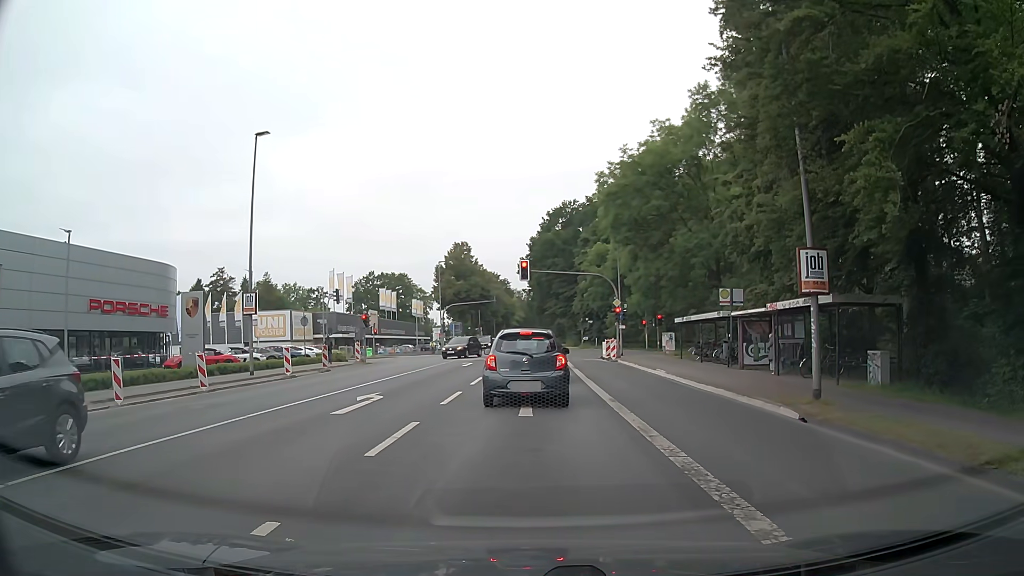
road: secondary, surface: asphalt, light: Day
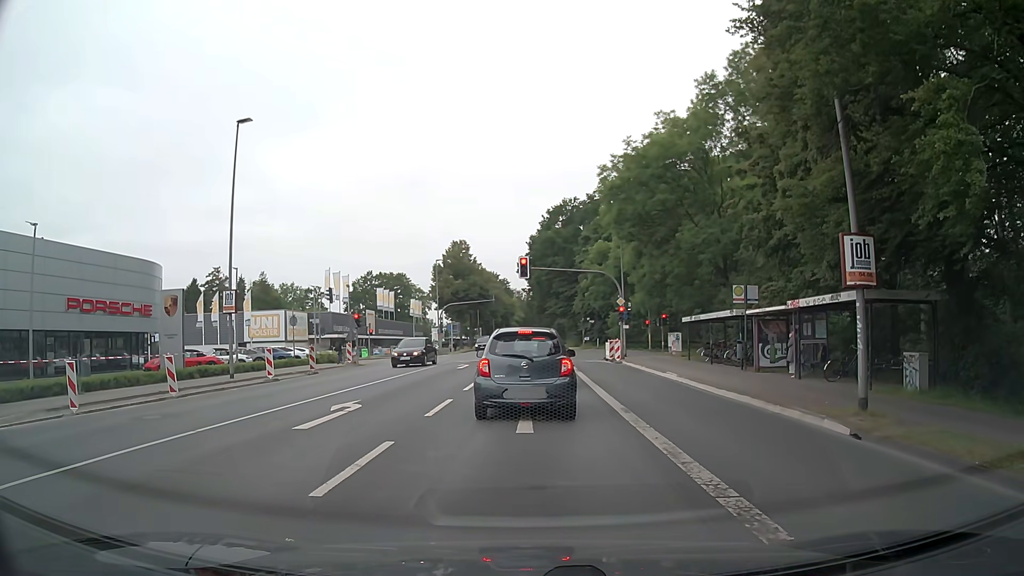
(0.0, +2.0) m; +1°
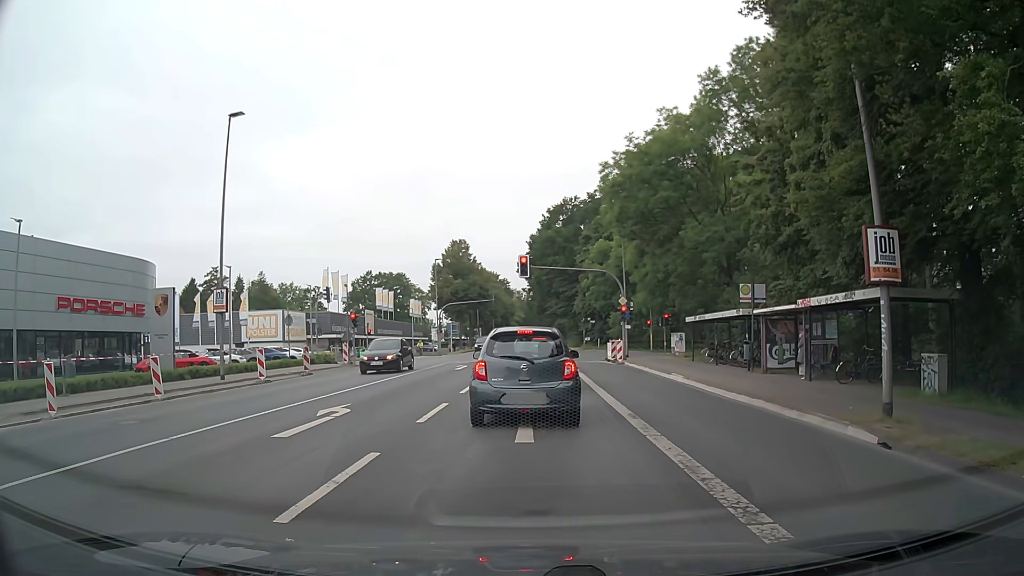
(0.0, +0.8) m; -1°
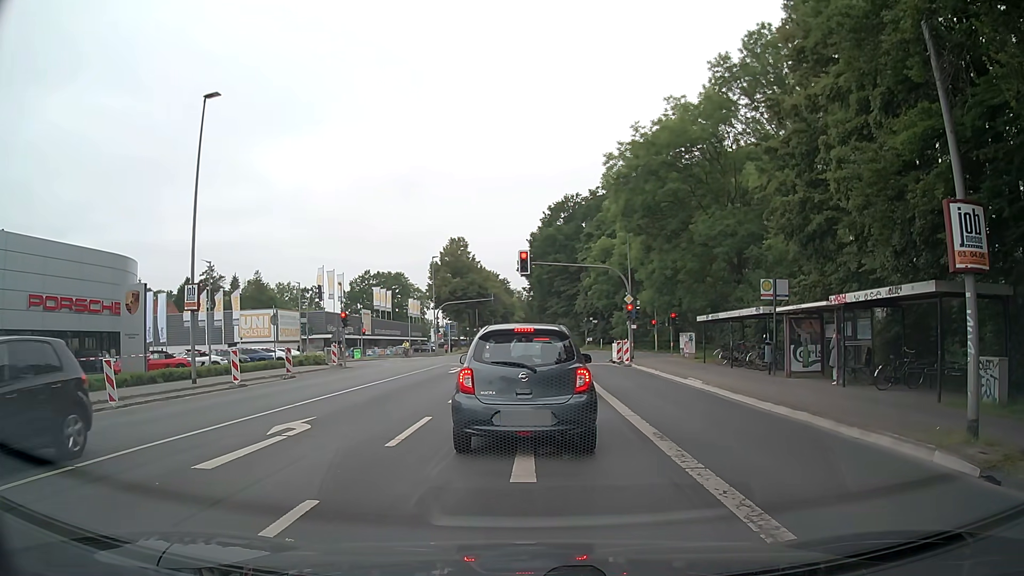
(0.0, +2.3) m; 0°
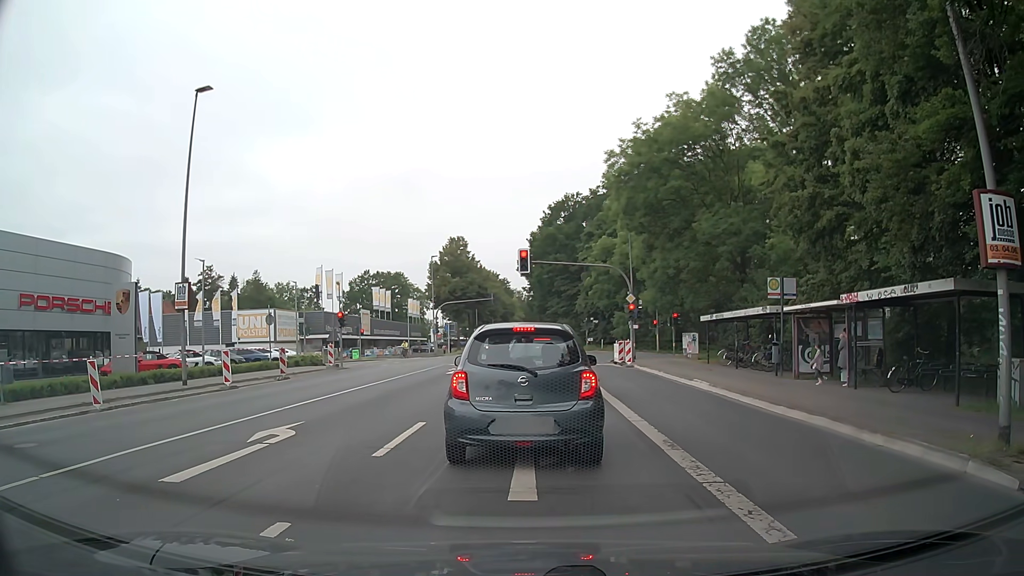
(0.0, +0.7) m; 0°
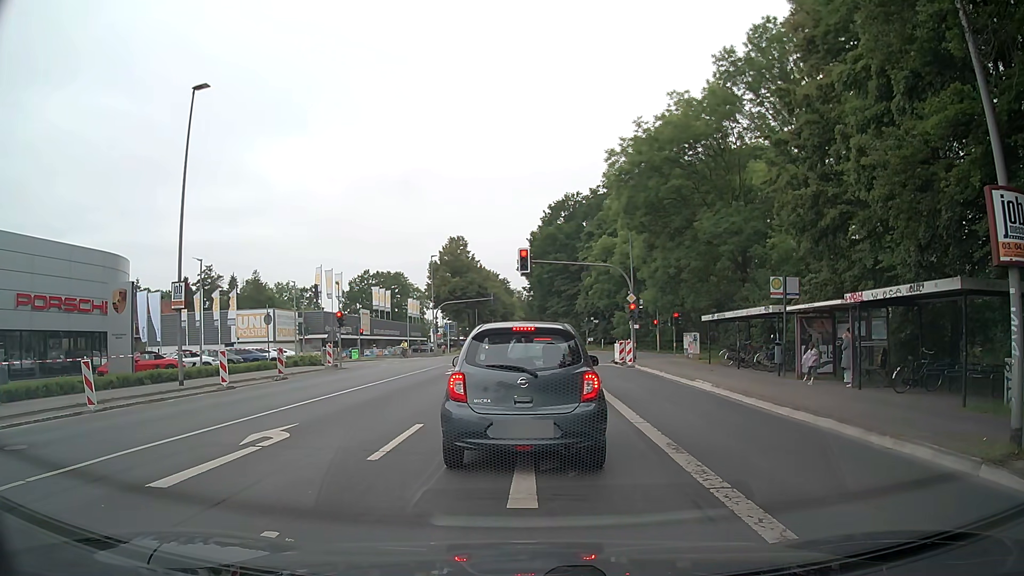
(0.0, +0.2) m; 0°
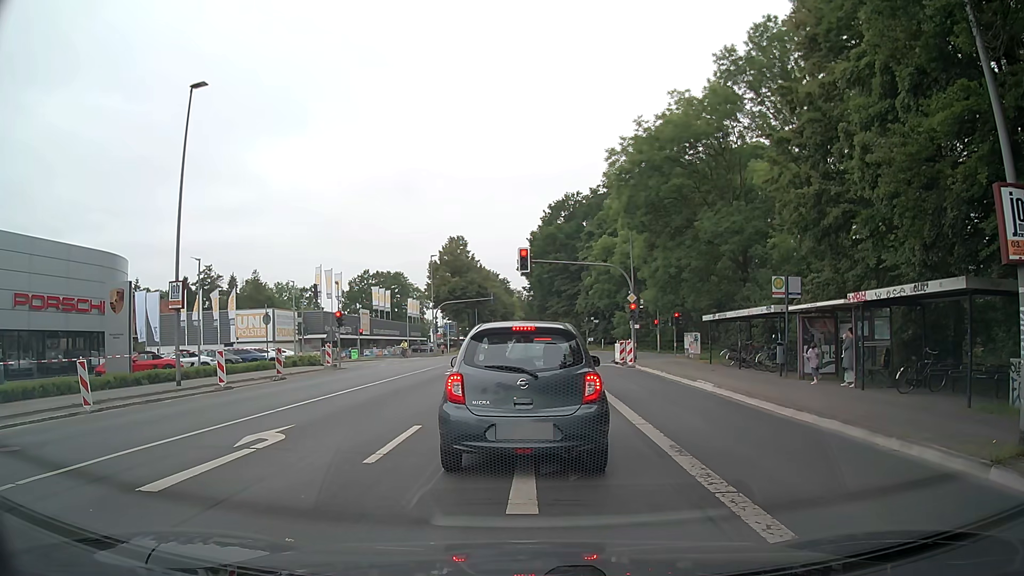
(0.0, +0.2) m; 0°
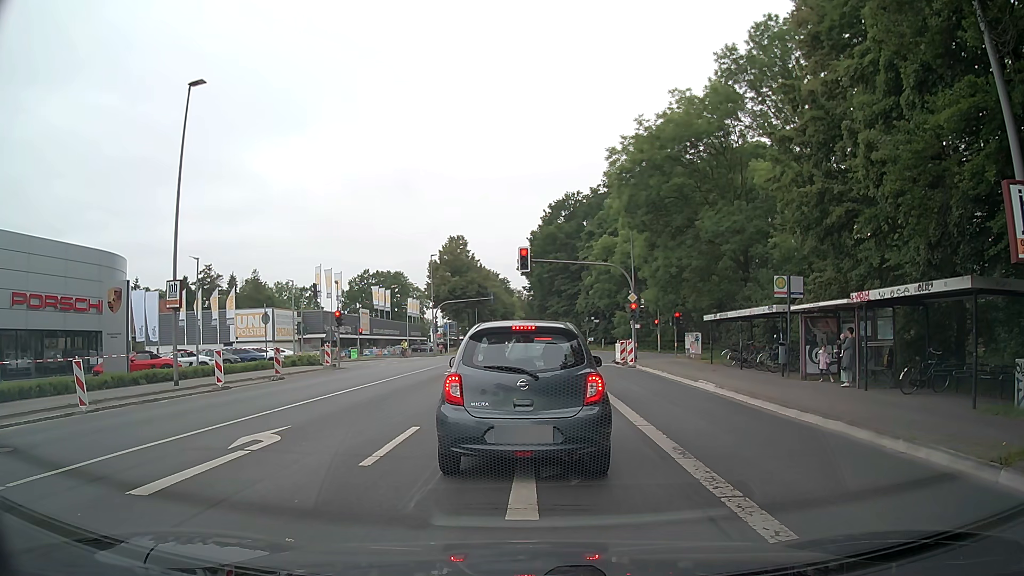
(0.0, +0.2) m; 0°
(0, +10) (0, +20) (0, +30) (+1, +40) (+1, +50) (+2, +60) (+2, +70) (+2, +80) (+2, +90) (+2, +100) m
